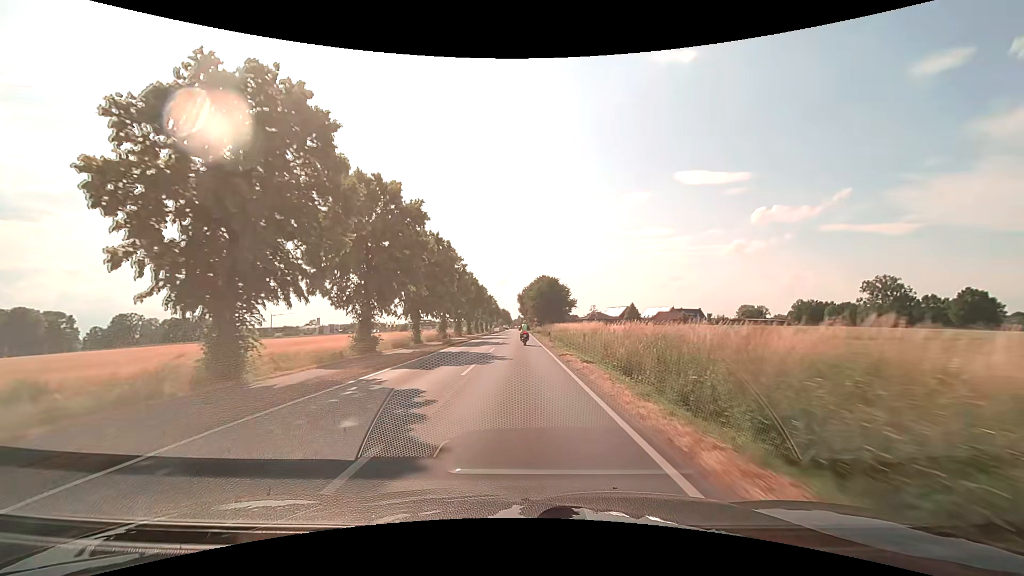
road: secondary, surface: asphalt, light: Day
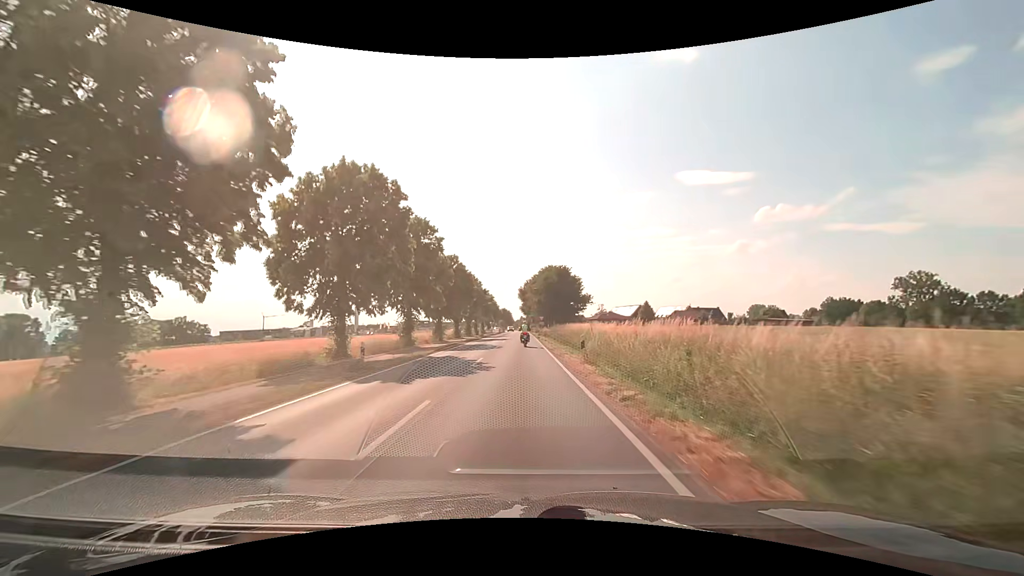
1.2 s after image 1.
(0.0, +20.5) m; 0°
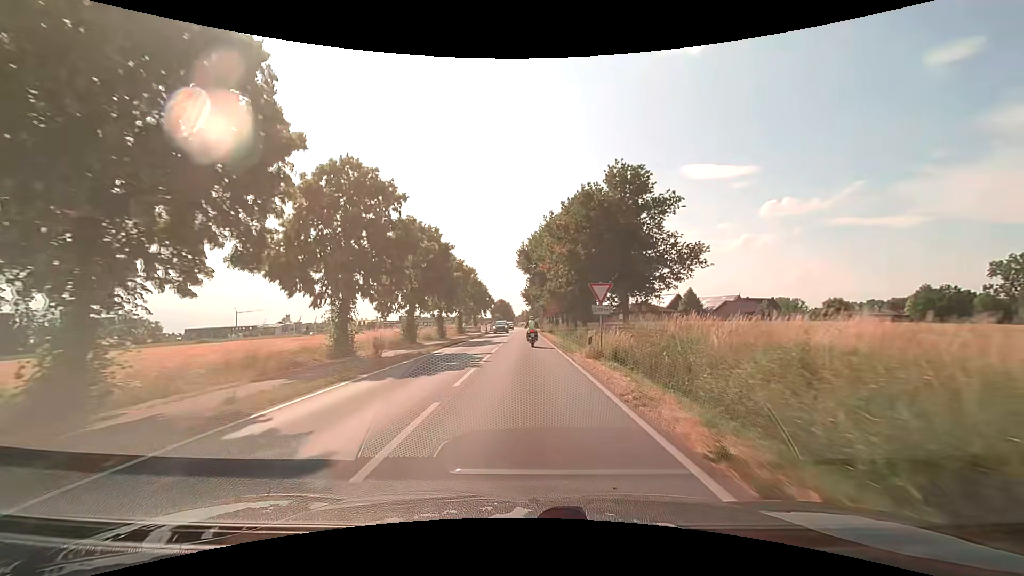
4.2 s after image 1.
(-0.3, +48.4) m; -1°
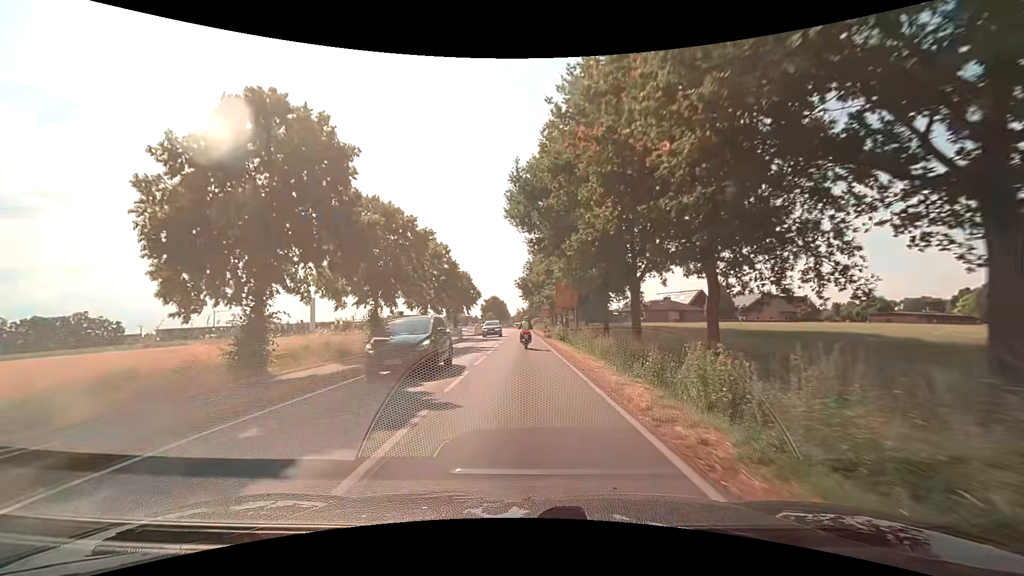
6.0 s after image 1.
(+0.2, +24.3) m; +1°
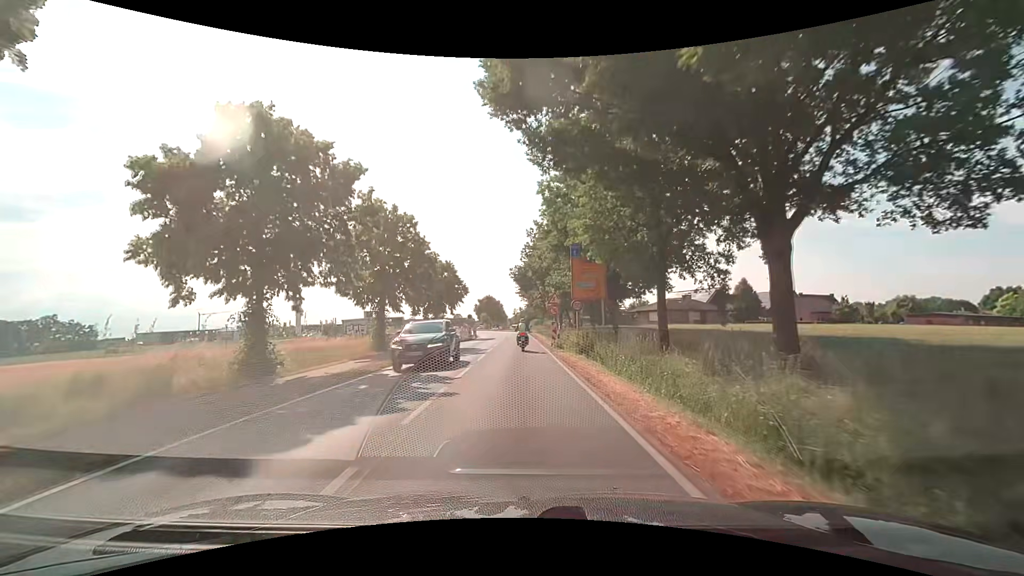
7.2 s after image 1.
(0.0, +14.9) m; 0°
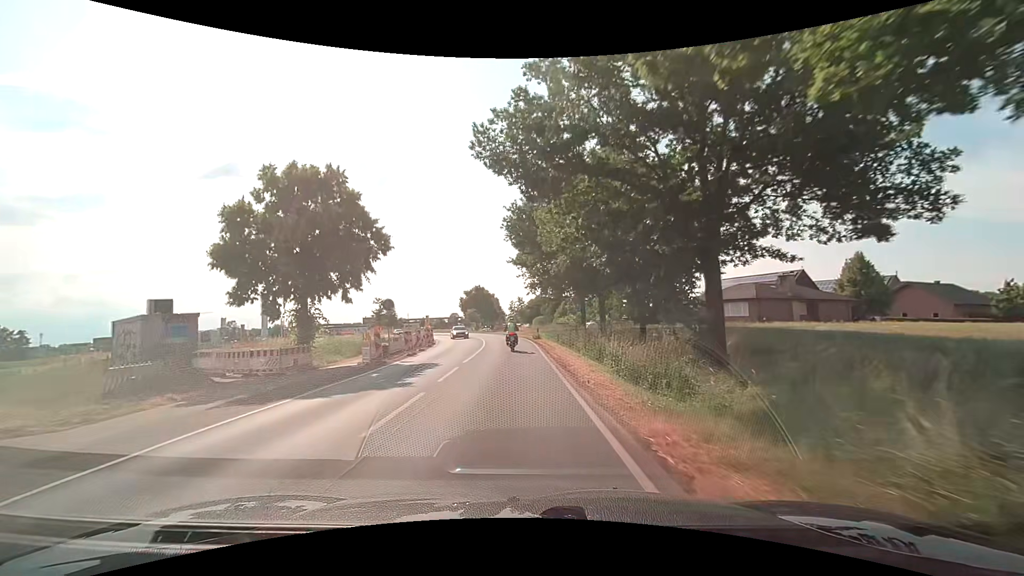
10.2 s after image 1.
(-0.1, +36.6) m; 0°
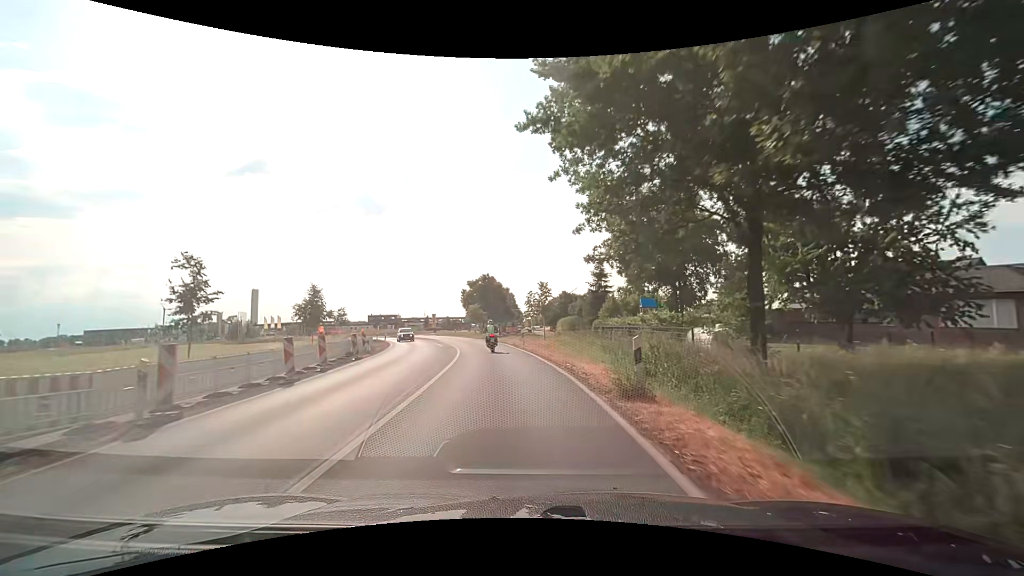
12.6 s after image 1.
(-0.8, +28.7) m; -2°
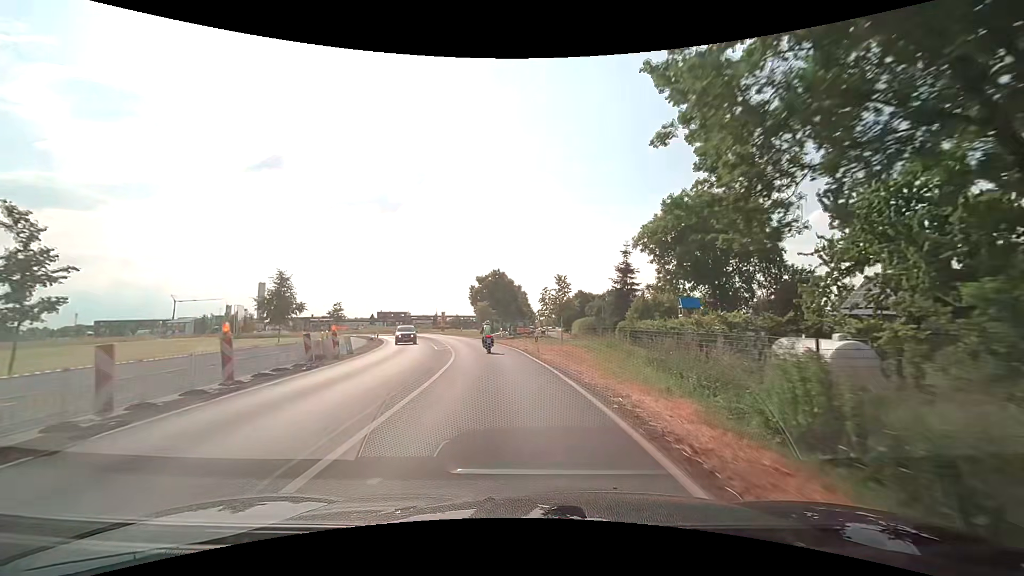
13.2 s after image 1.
(-0.1, +6.9) m; -2°
(0, +10) (-1, +20) (-2, +30) (-4, +40) (-6, +50) (-8, +59) (-11, +69) (-13, +79) (-17, +88) (-20, +98) m
